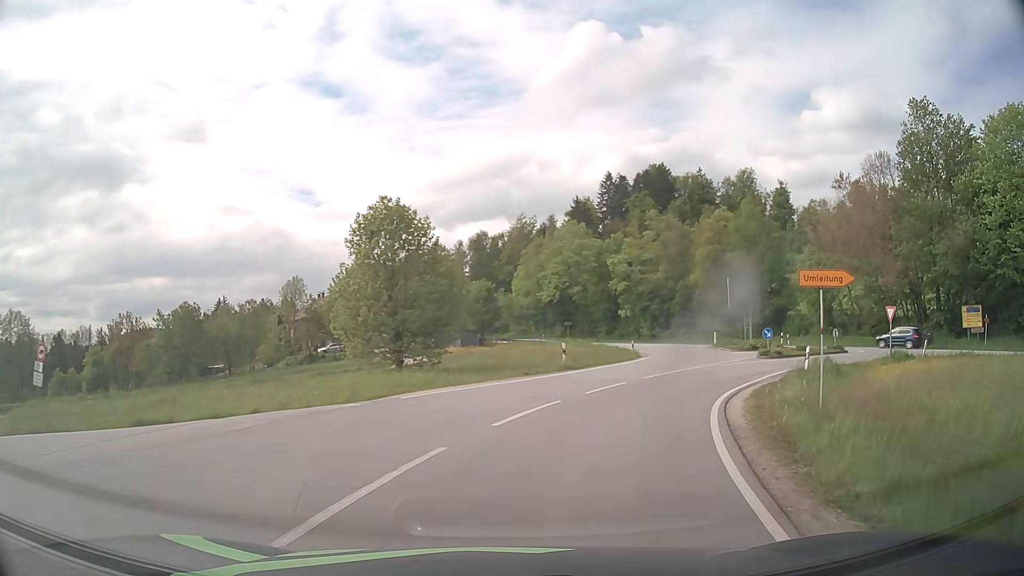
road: tertiary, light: Day
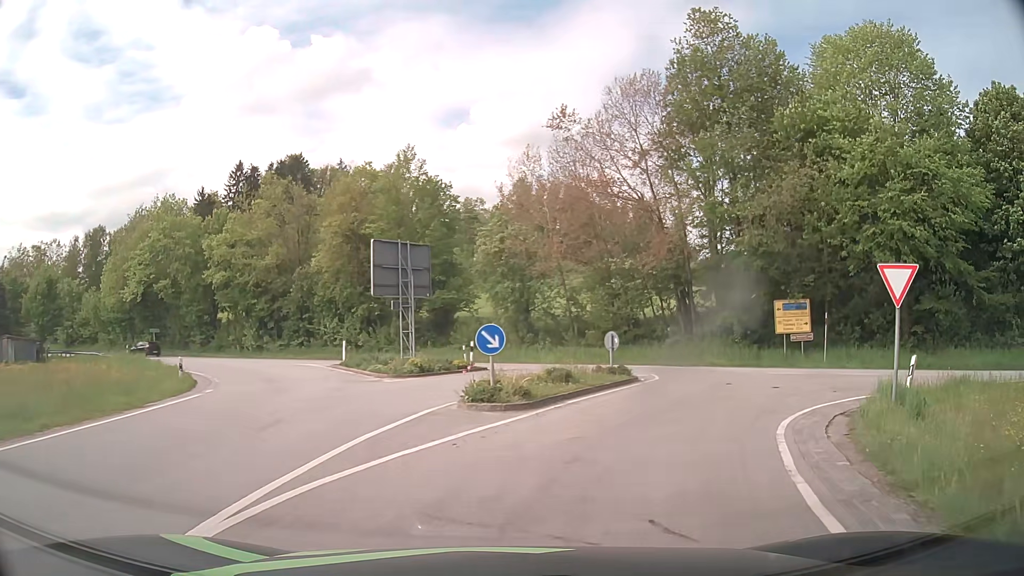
(+6.5, +22.6) m; +32°
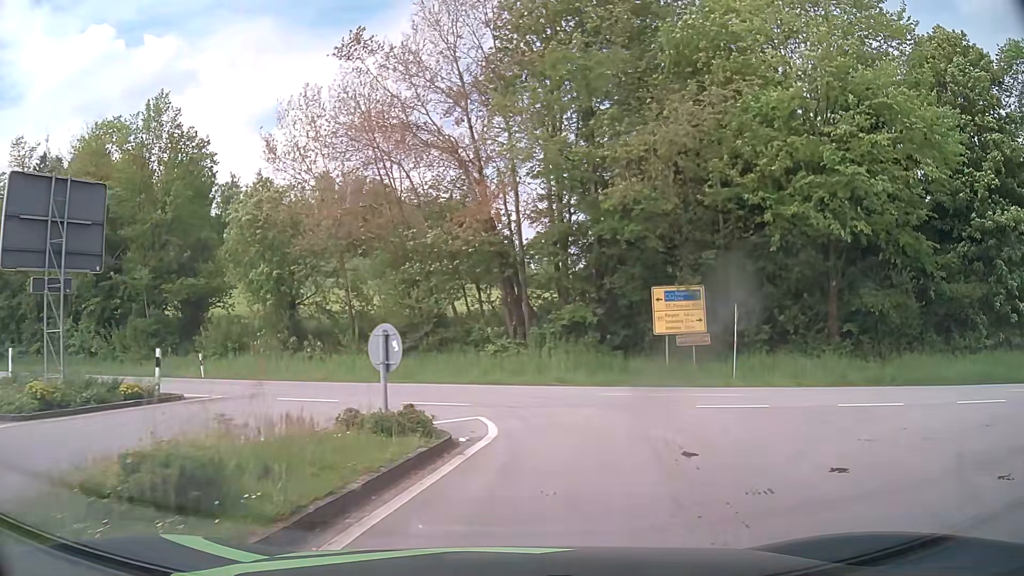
(+1.7, +12.1) m; +16°
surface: asphalt
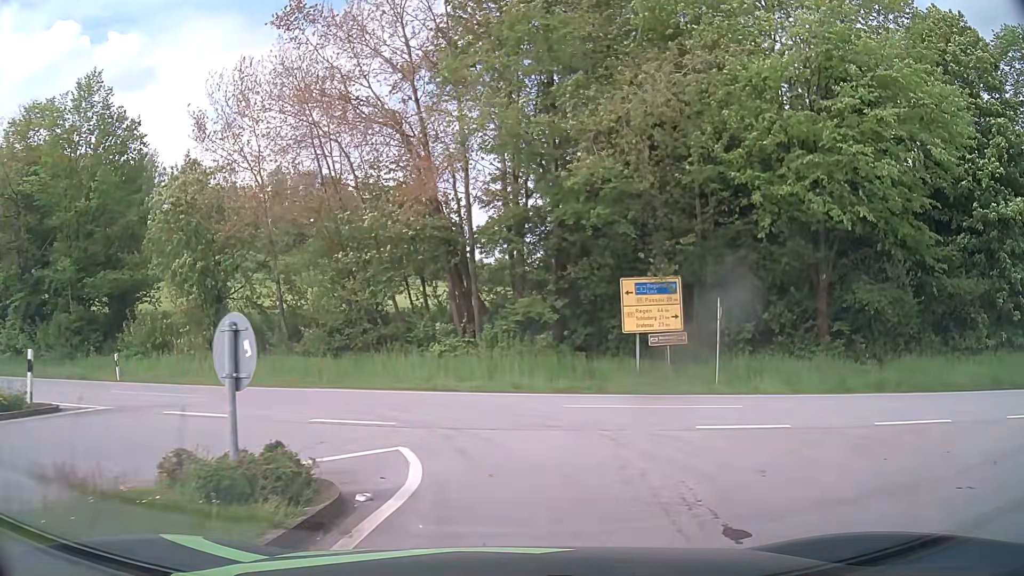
(+0.1, +3.2) m; +4°
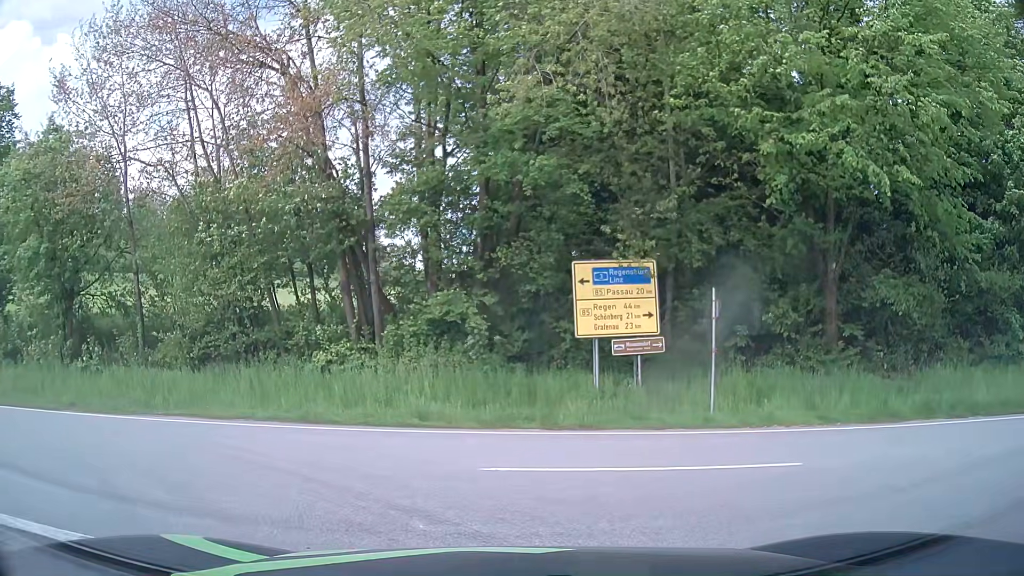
(+0.4, +6.0) m; +6°
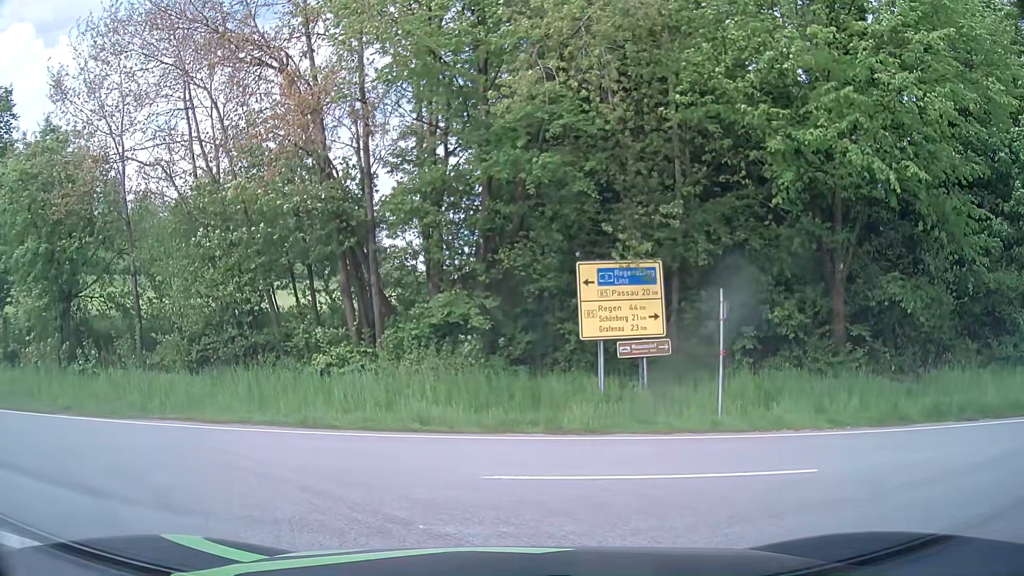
(0.0, +0.3) m; 0°
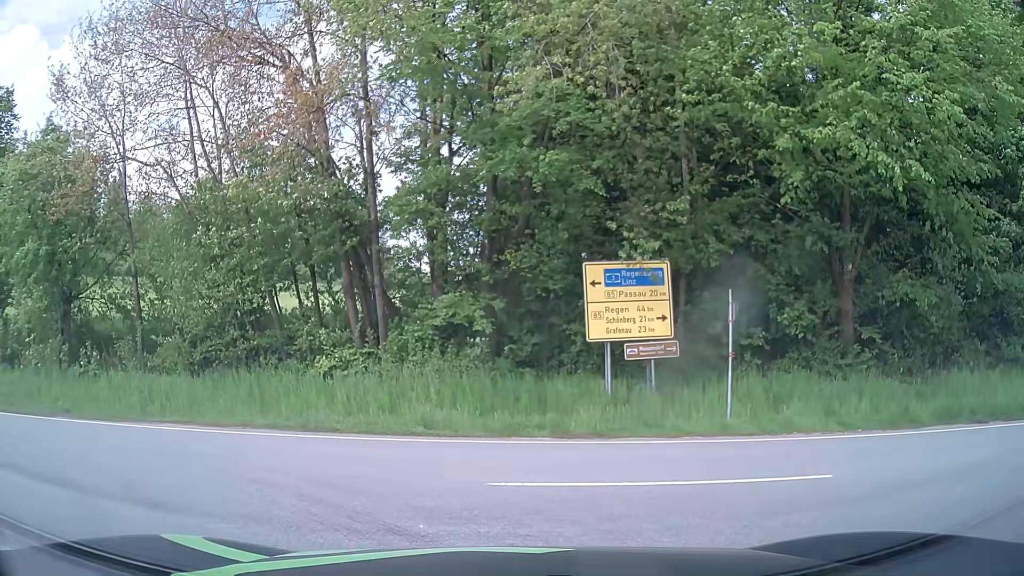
(0.0, +0.3) m; 0°
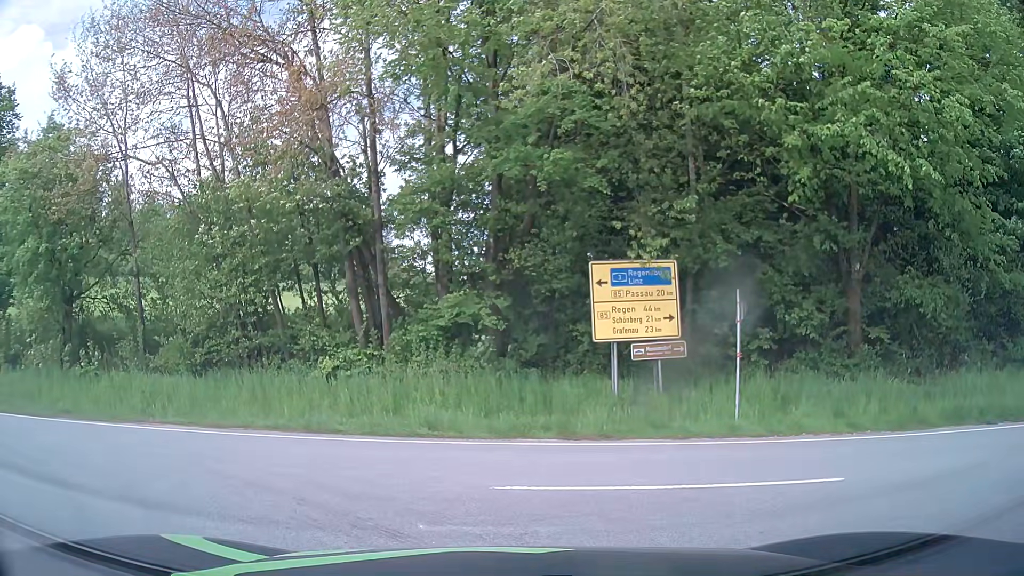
(0.0, +0.2) m; 0°
(-4, +9) (-13, +12) (-23, +13) (-33, +14) (-43, +14) (-53, +15) (-63, +16) (-73, +16) (-83, +17) (-93, +18) m
